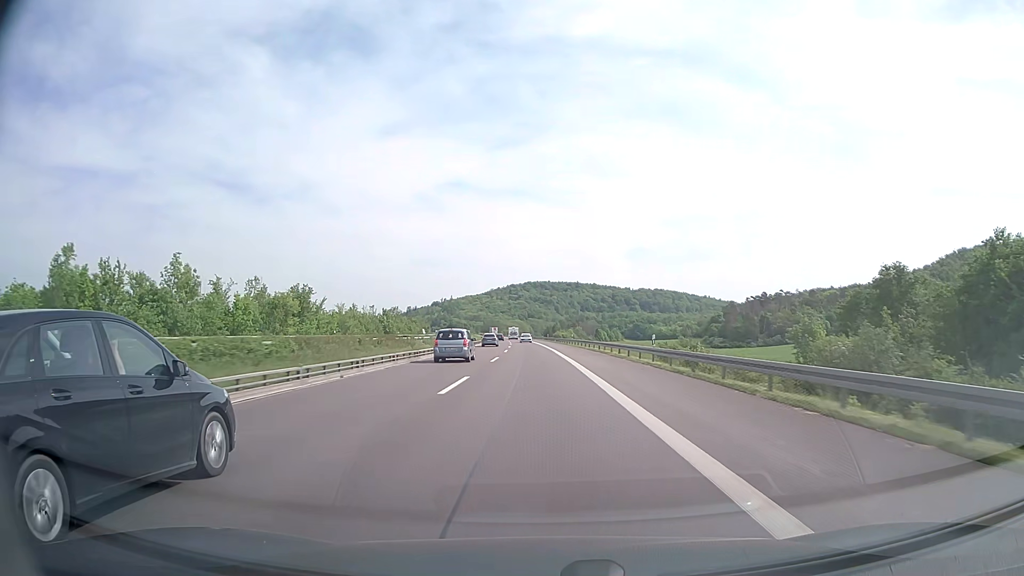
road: motorway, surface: concrete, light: Day
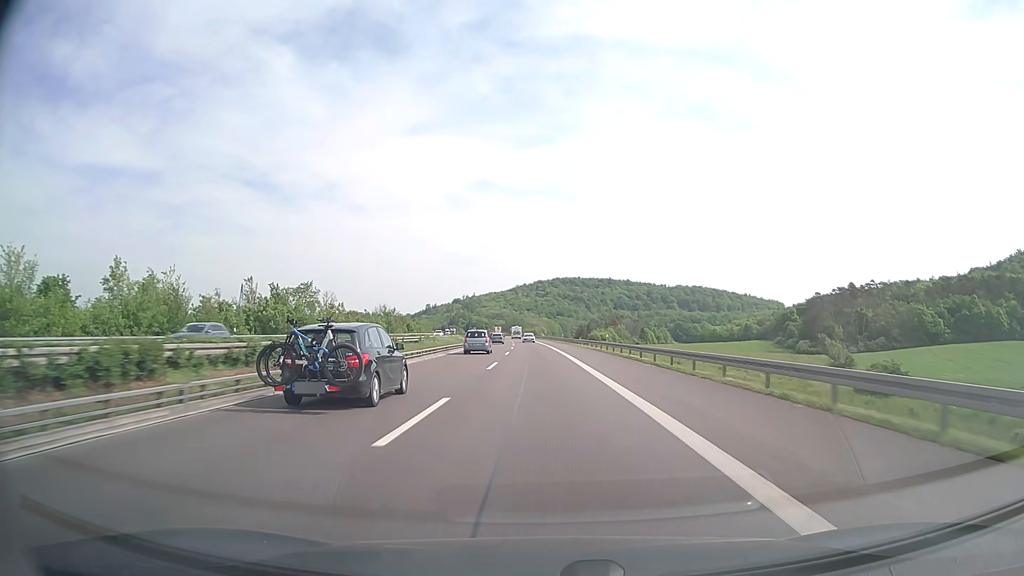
(-1.7, +79.0) m; -2°
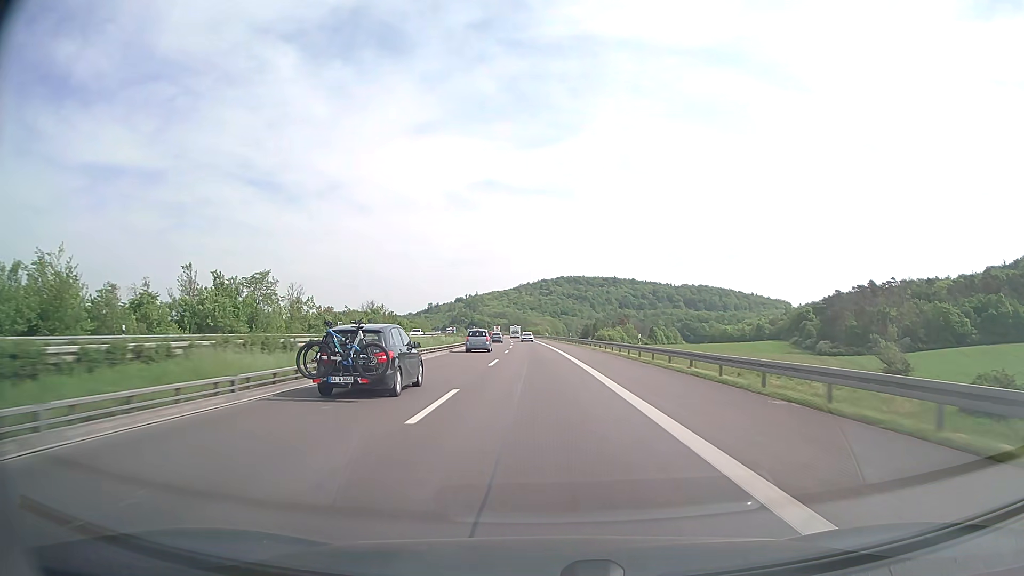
(0.0, +15.9) m; 0°
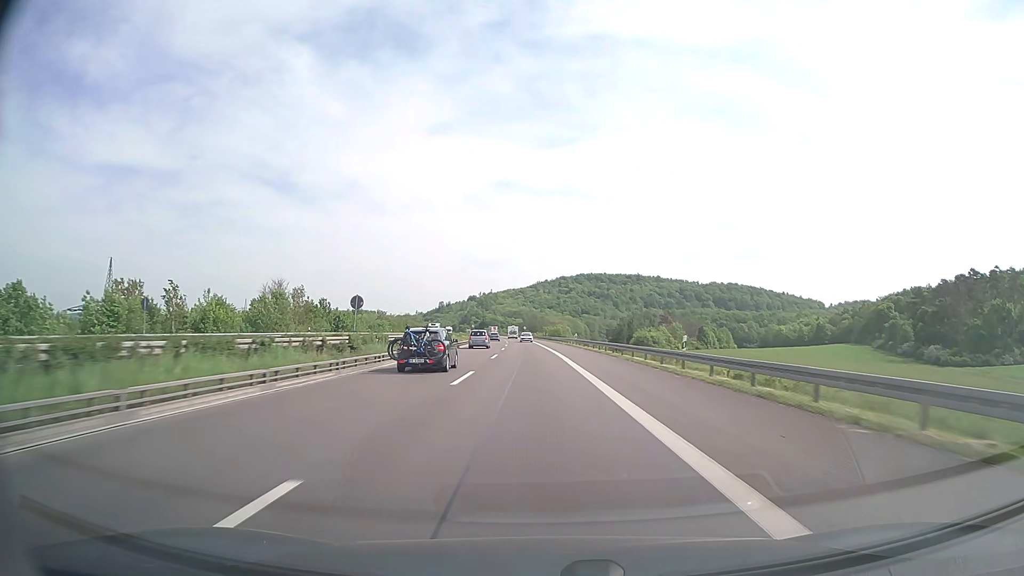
(-0.9, +64.0) m; -2°
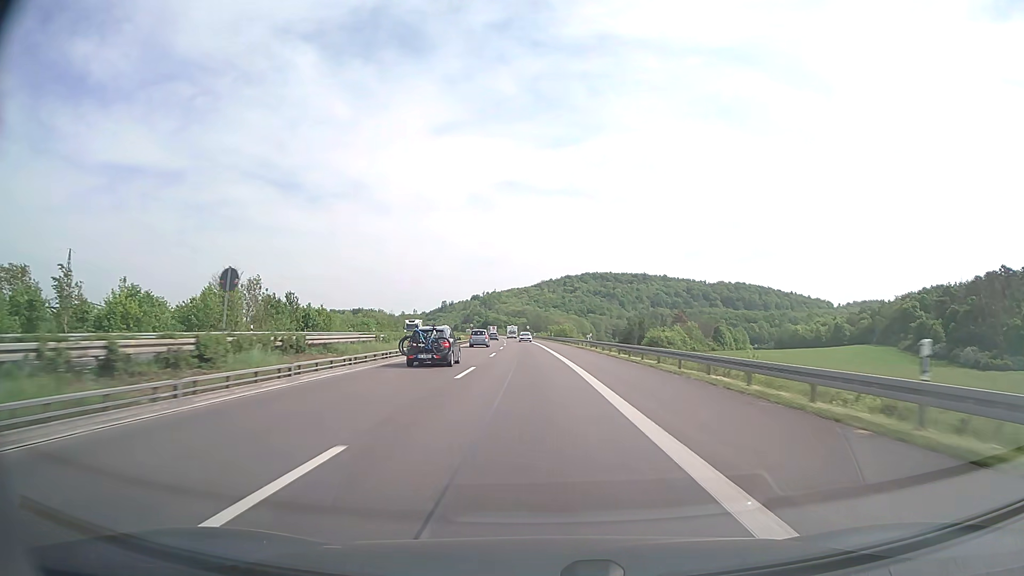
(-0.1, +16.1) m; 0°
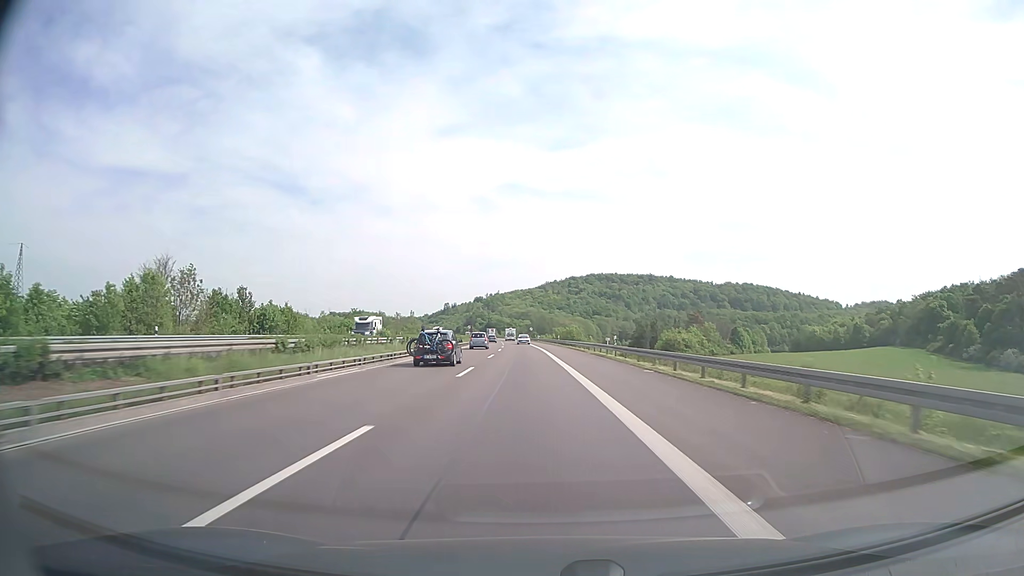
(0.0, +16.1) m; 0°
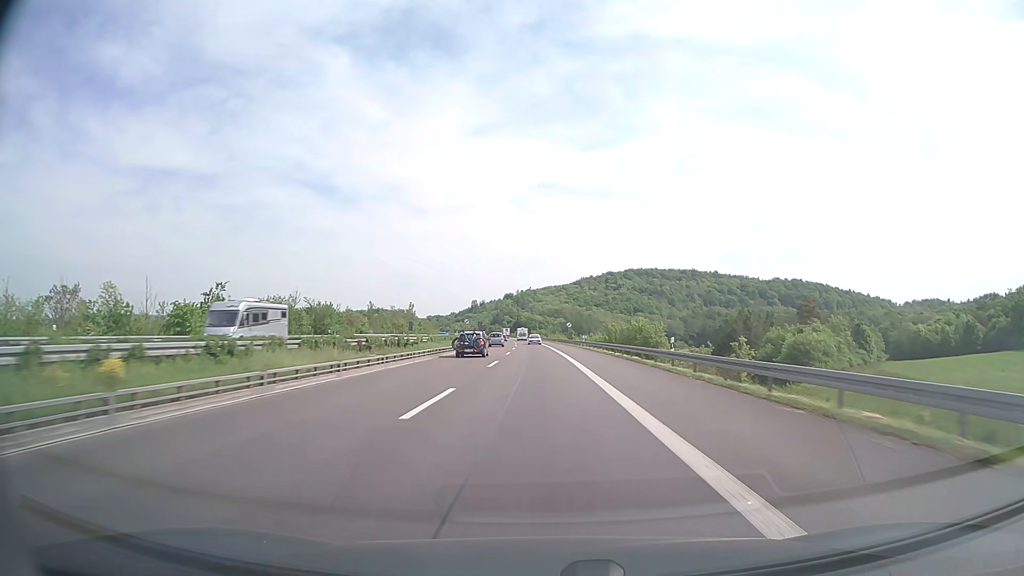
(-1.7, +64.8) m; -3°
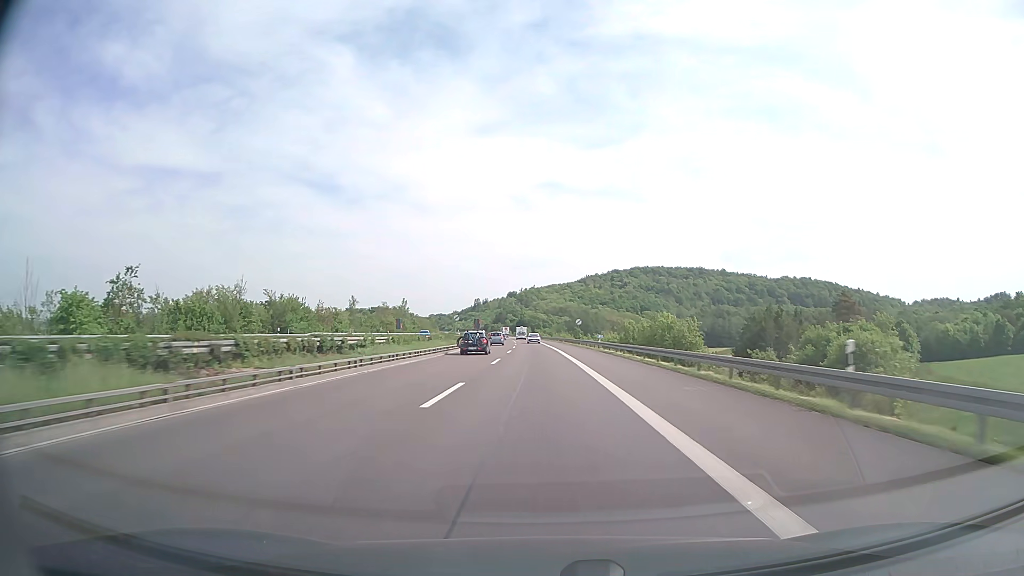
(-0.1, +16.3) m; 0°
(0, +10) (0, +20) (0, +30) (0, +40) (-1, +50) (-1, +60) (-1, +70) (-1, +80) (-2, +90) (-2, +100) m
